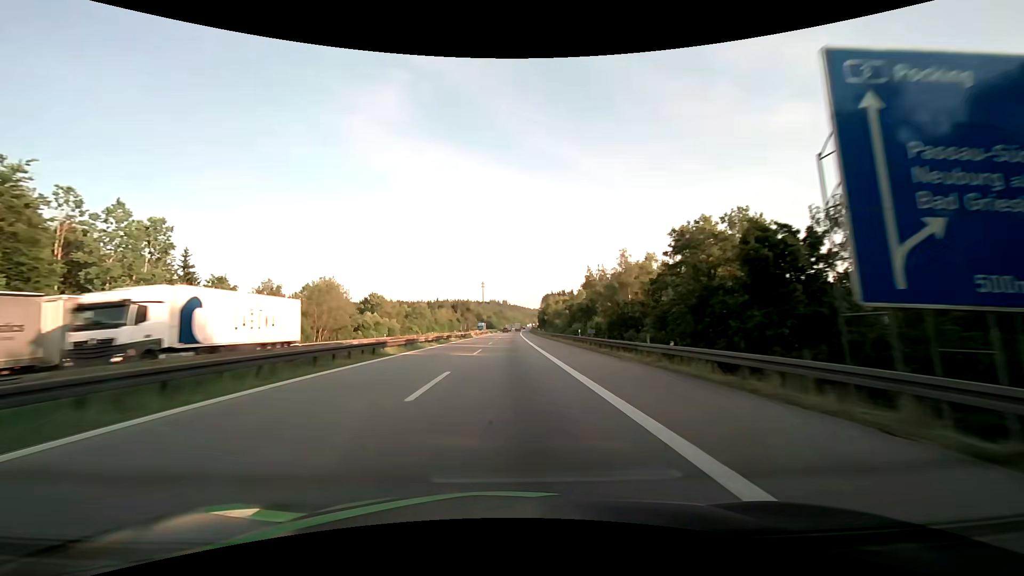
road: motorway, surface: asphalt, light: Day
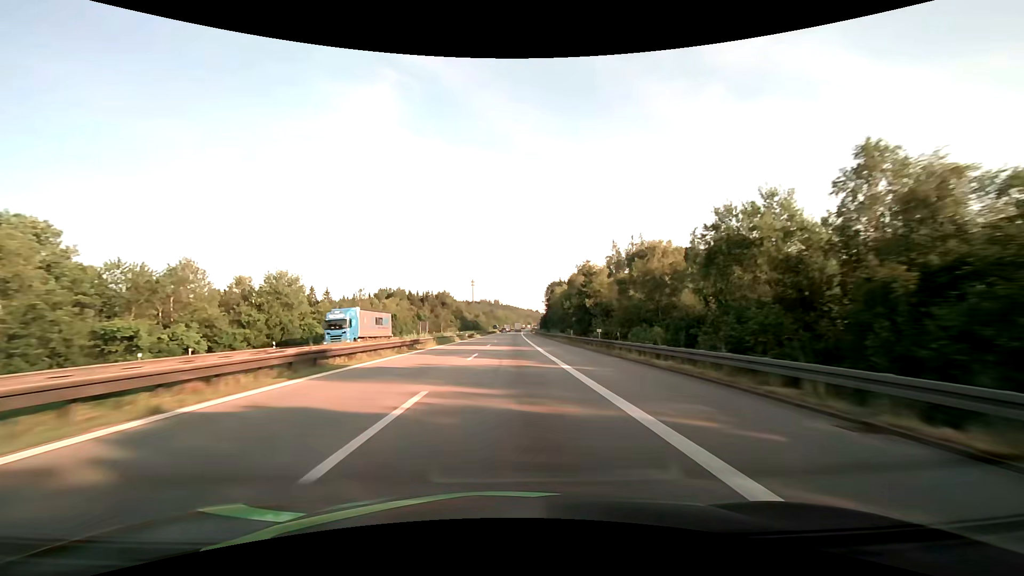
(+0.8, +95.0) m; +1°
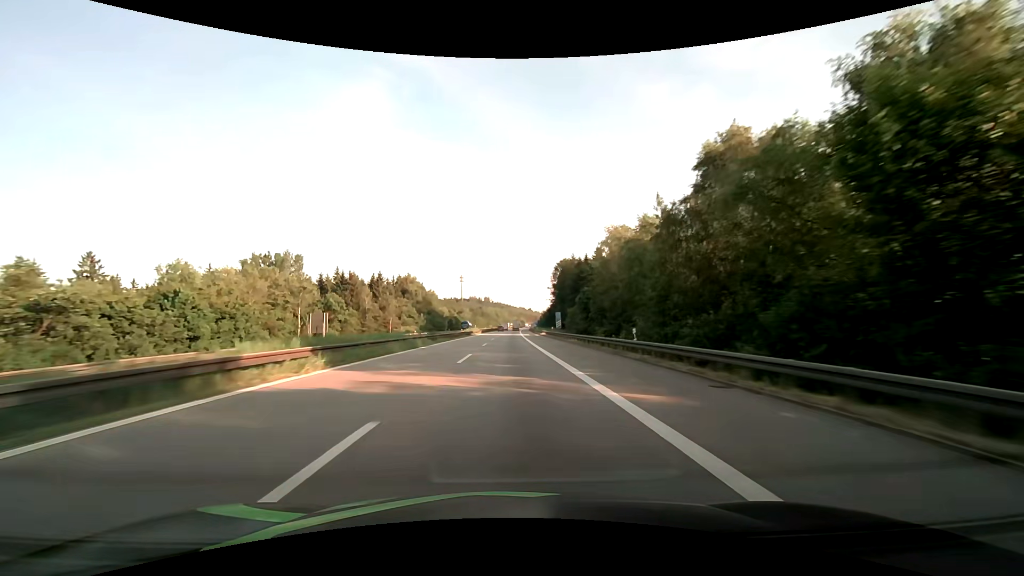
(+0.6, +75.4) m; +1°
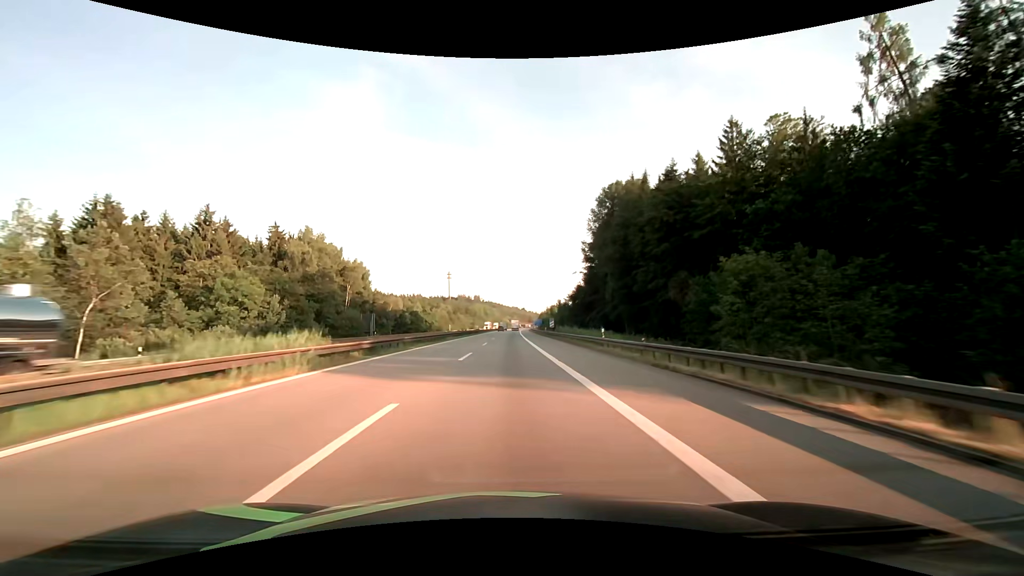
(+0.6, +88.1) m; +1°
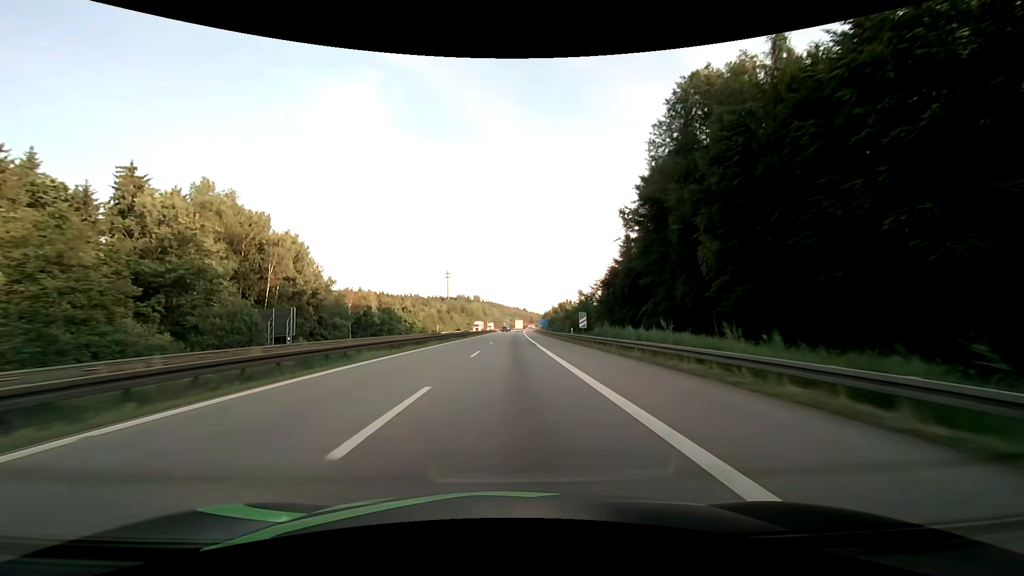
(0.0, +33.2) m; 0°
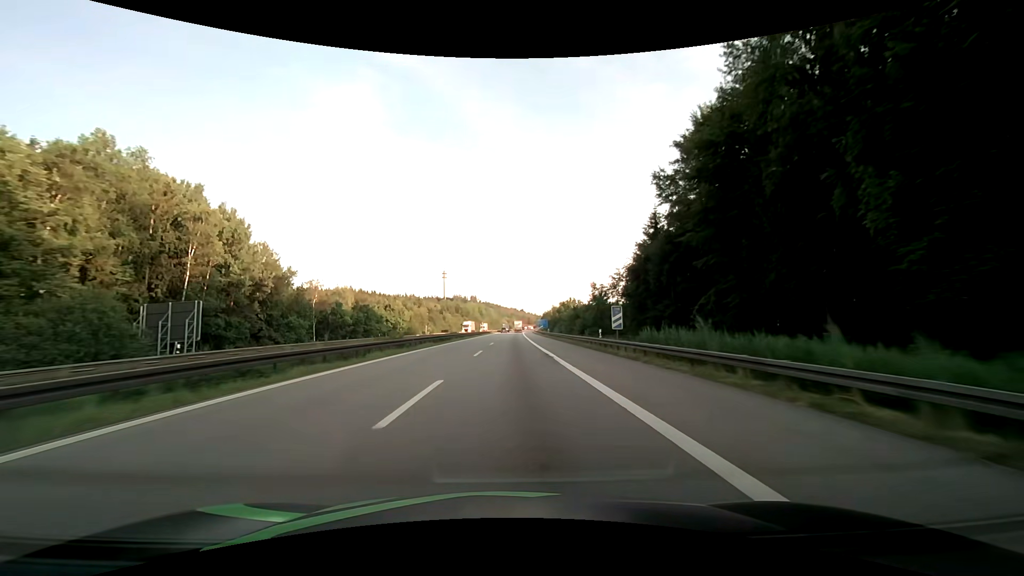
(+0.1, +16.3) m; 0°
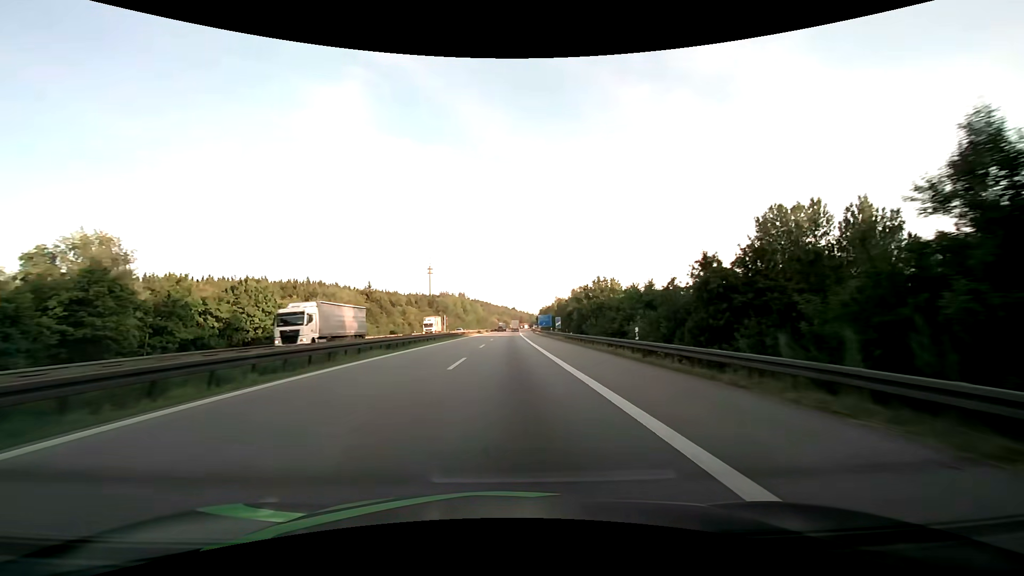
(+0.7, +62.6) m; +1°
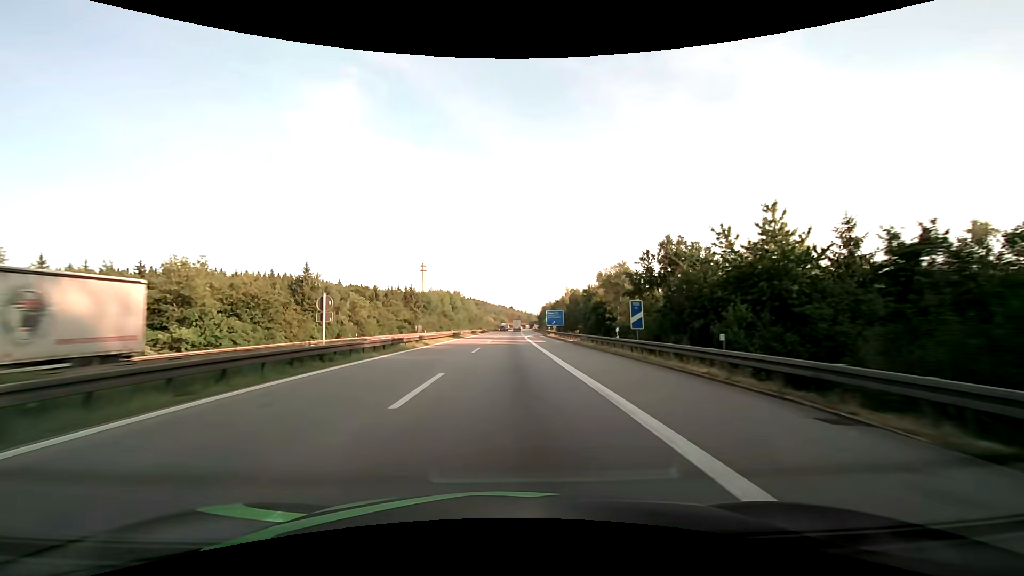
(+0.1, +43.5) m; 0°
(0, +10) (0, +20) (0, +30) (0, +40) (0, +50) (0, +60) (+1, +70) (+1, +80) (+2, +90) (+3, +100) m
